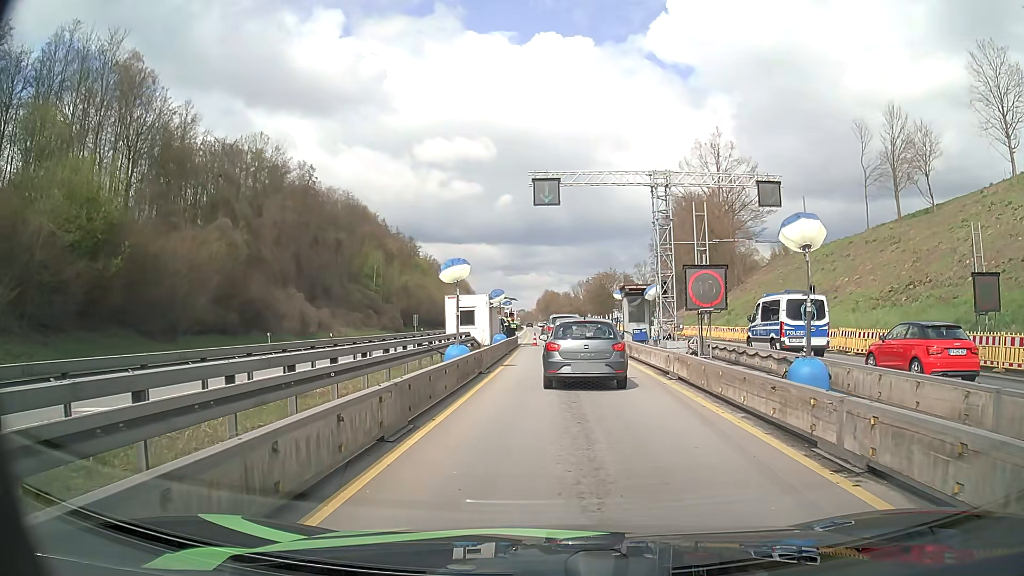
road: motorway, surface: asphalt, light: Day
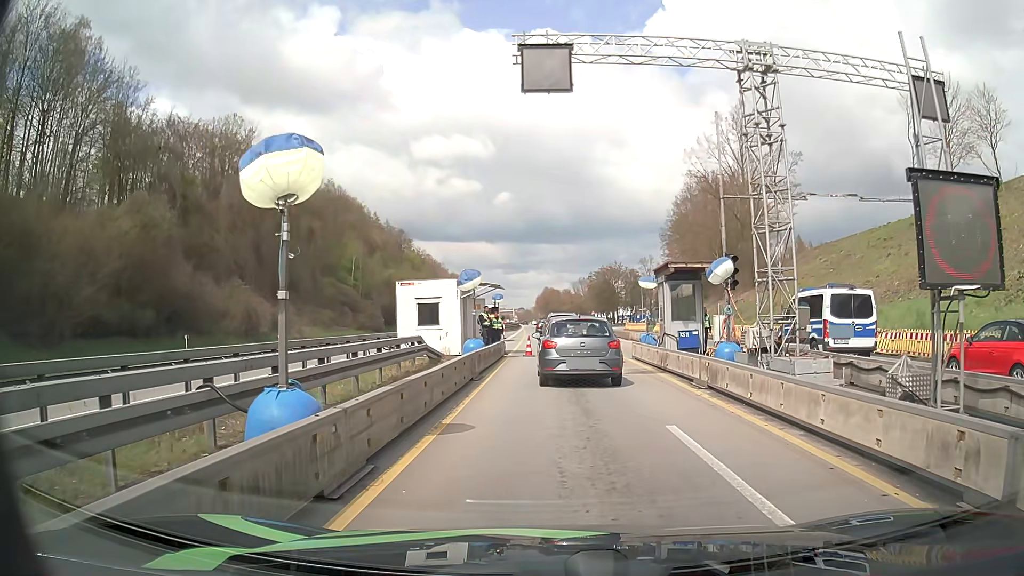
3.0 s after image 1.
(0.0, +12.6) m; 0°
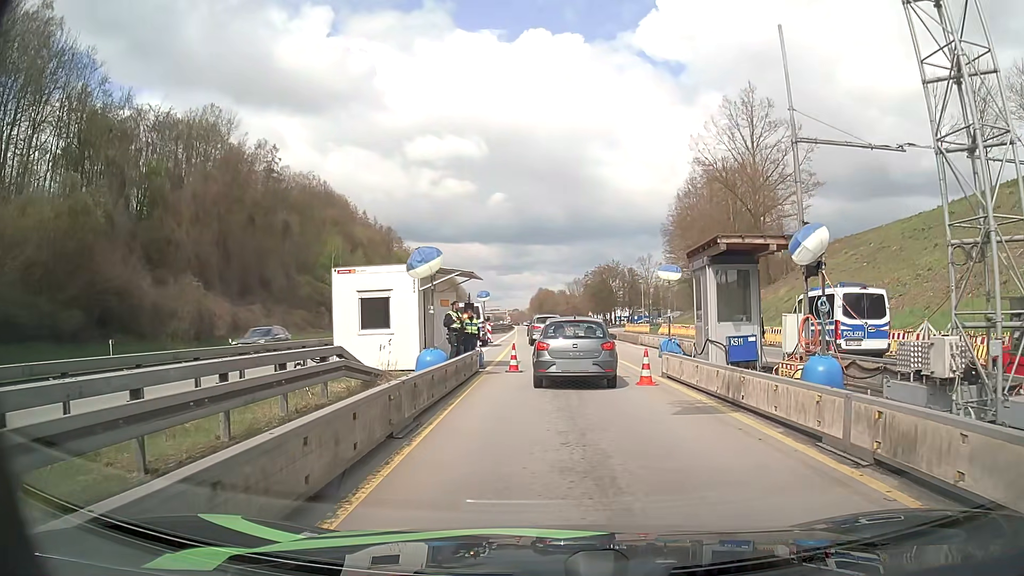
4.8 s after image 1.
(+0.1, +7.3) m; +1°
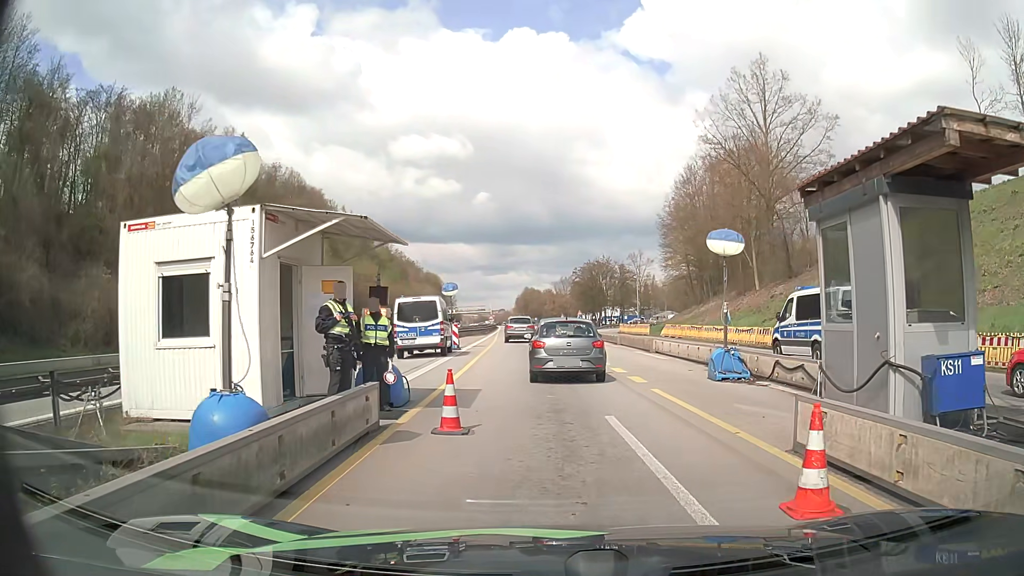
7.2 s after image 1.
(0.0, +9.8) m; +2°
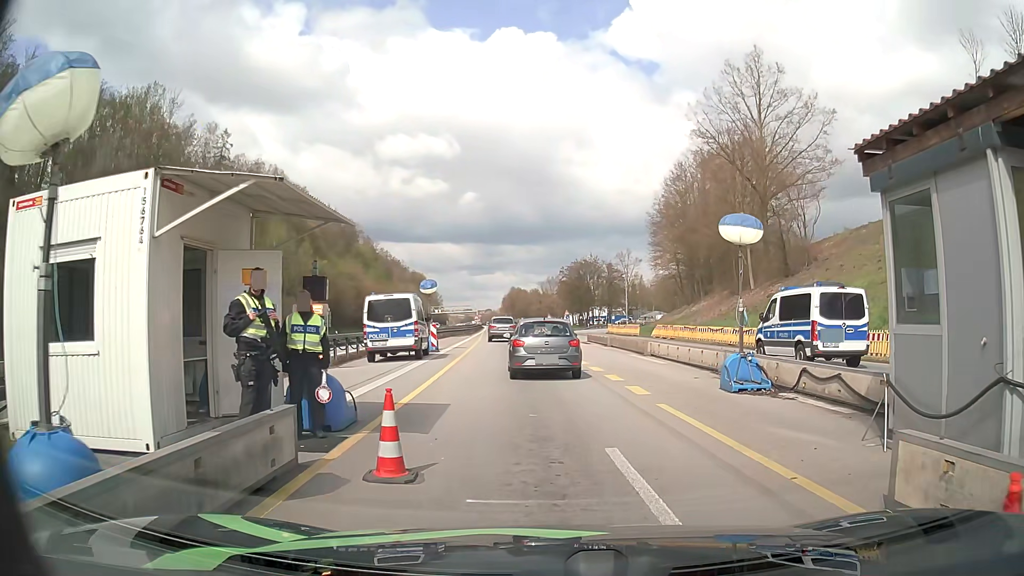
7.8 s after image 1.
(0.0, +2.4) m; 0°
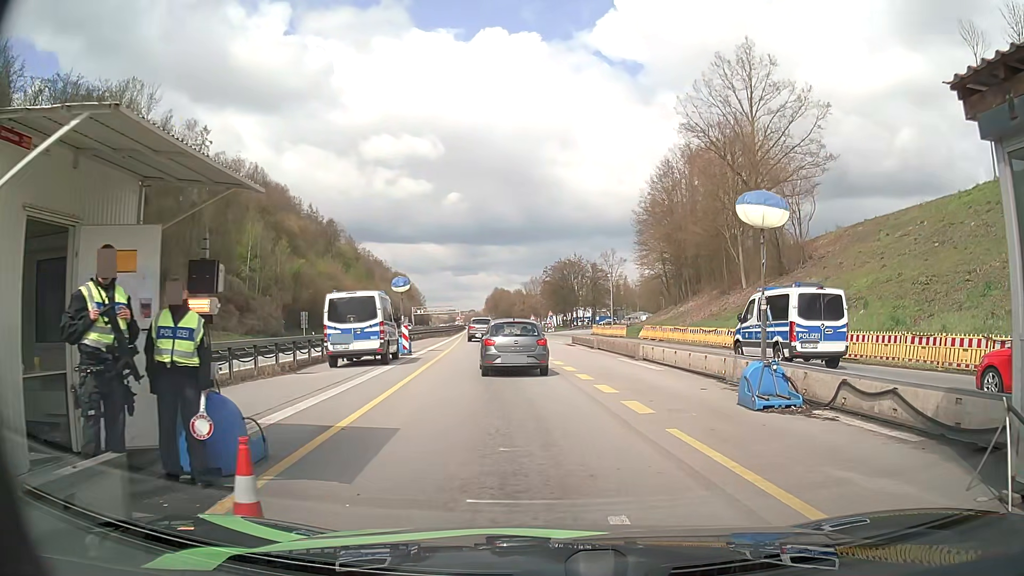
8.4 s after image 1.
(0.0, +2.5) m; +1°
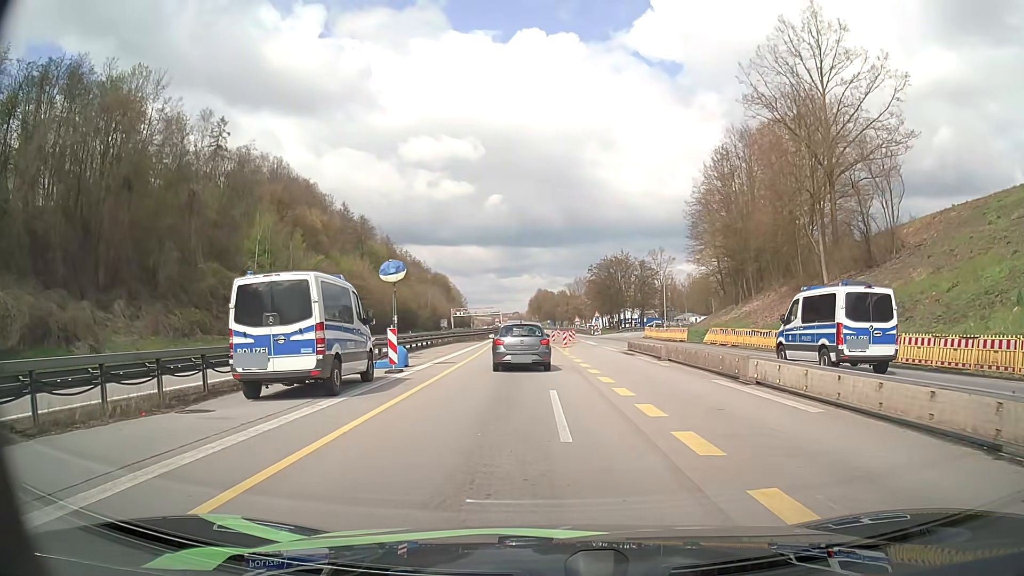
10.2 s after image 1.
(-0.1, +9.2) m; -4°
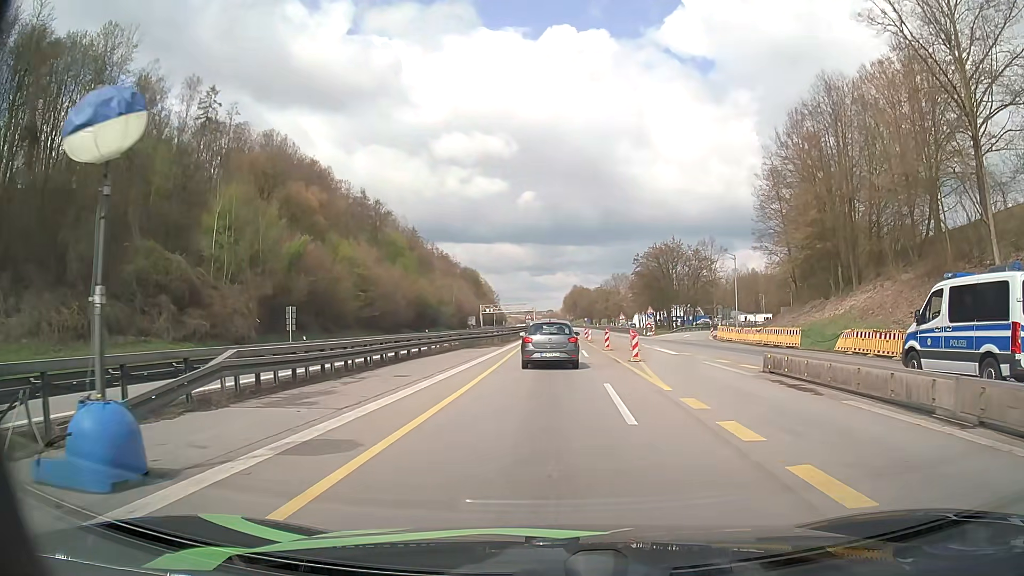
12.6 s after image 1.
(-0.8, +17.1) m; -3°
(0, +10) (0, +20) (0, +30) (0, +40) (0, +50) (0, +60) (0, +70) (0, +80) (0, +90) (0, +100) m
